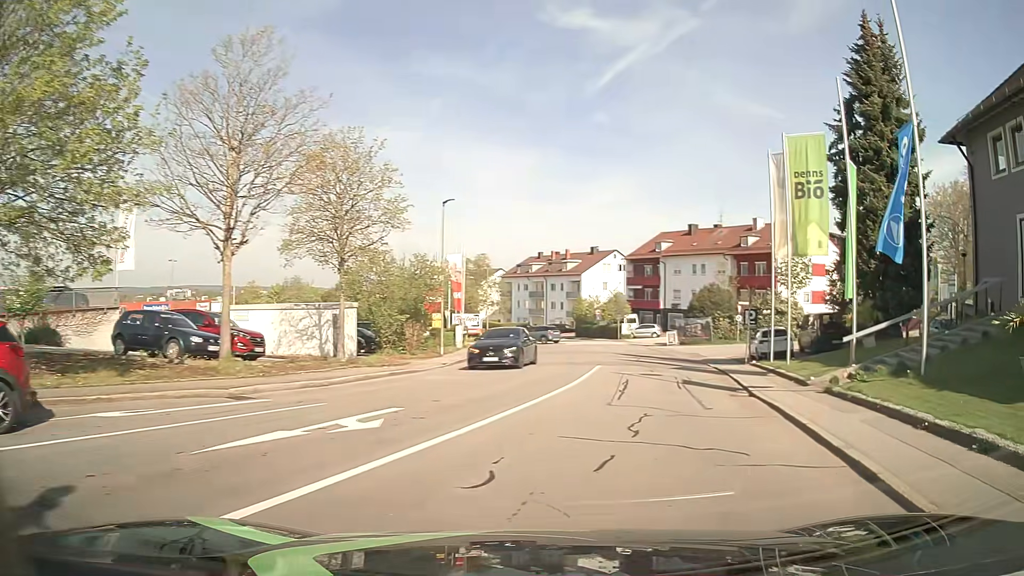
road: residential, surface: asphalt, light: Day
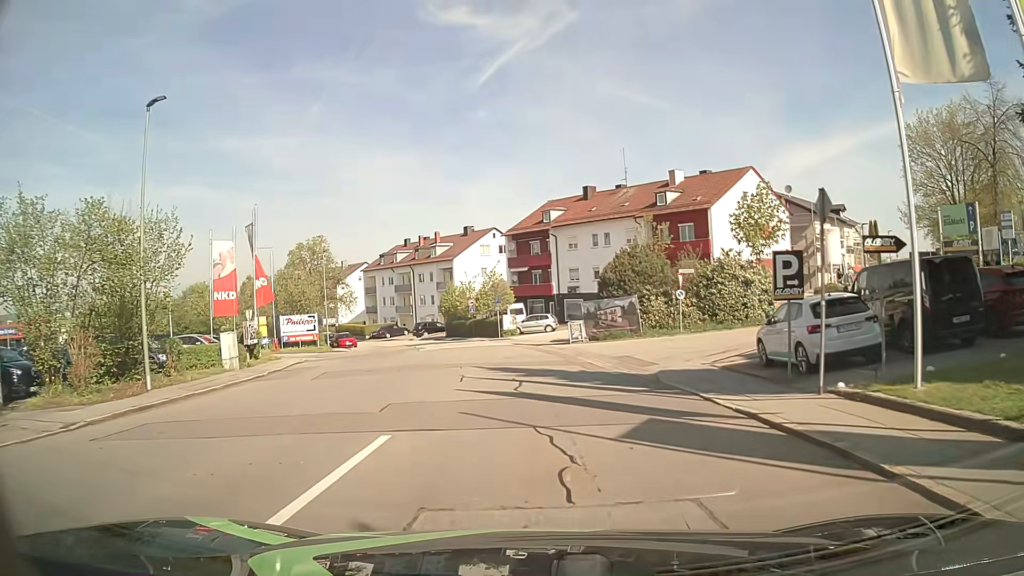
(+3.2, +17.7) m; +11°
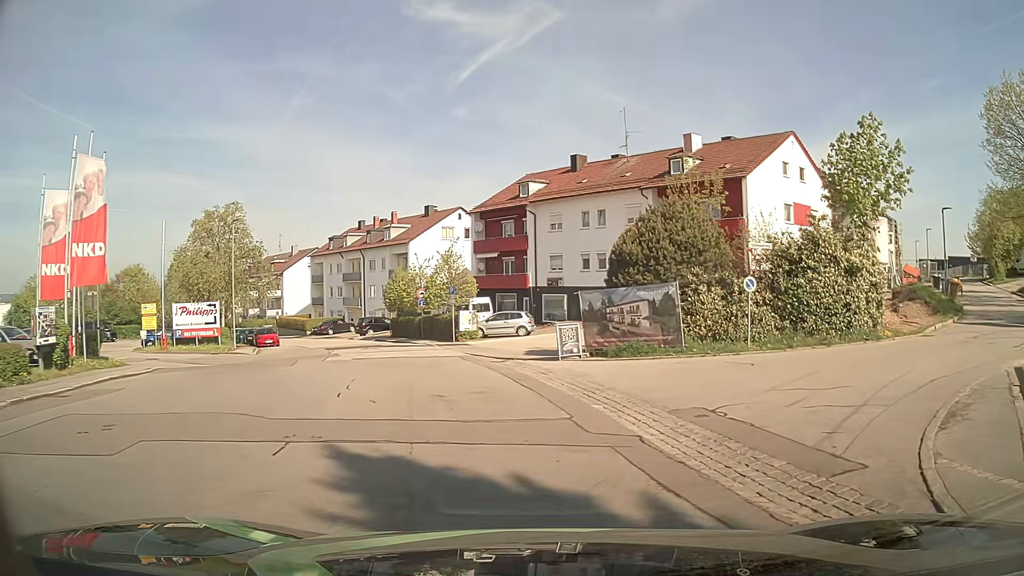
(-0.1, +13.0) m; +1°
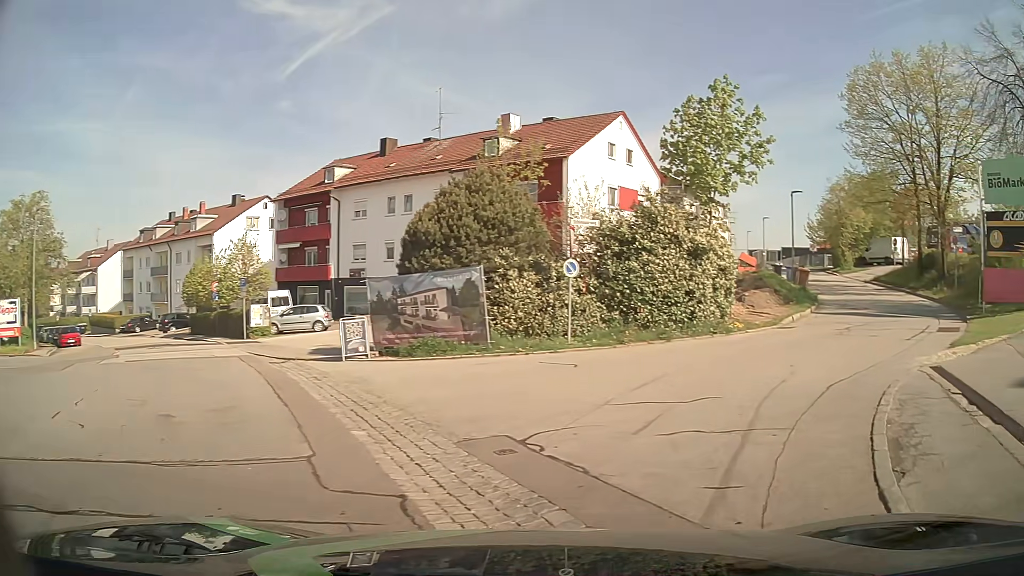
(+0.4, +3.2) m; +14°
